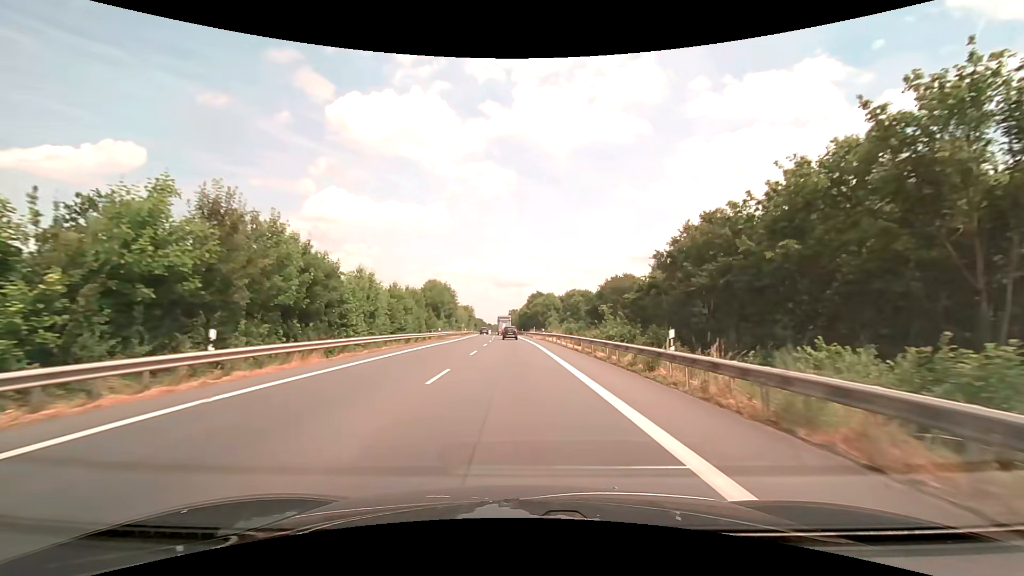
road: primary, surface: asphalt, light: Day
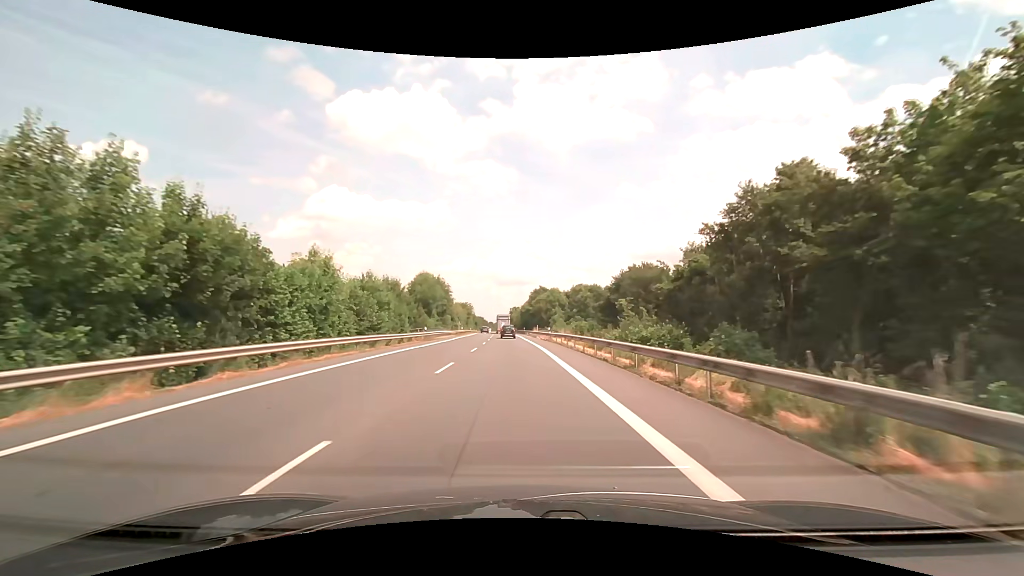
(0.0, +9.9) m; 0°
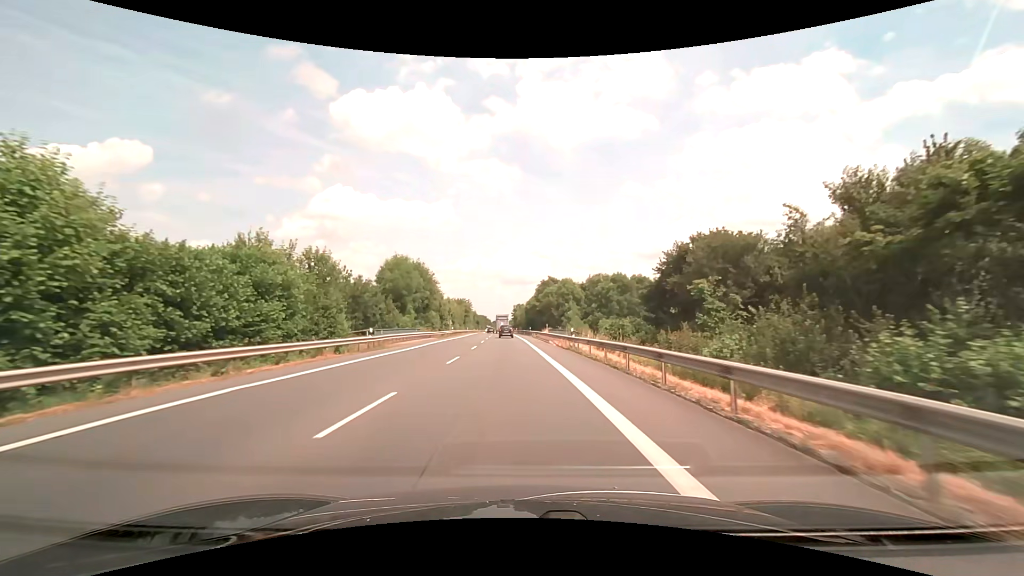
(-0.1, +19.9) m; -1°
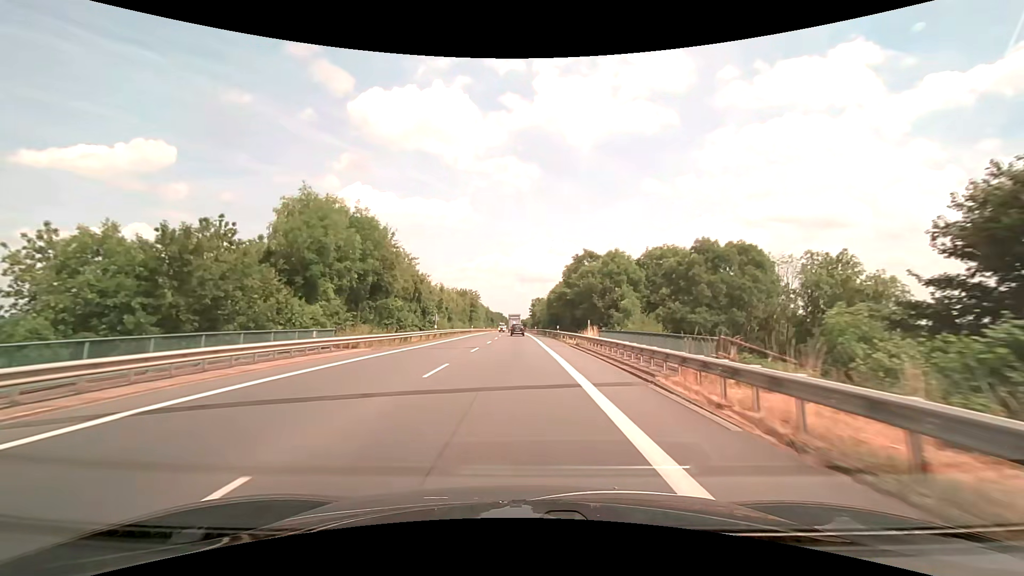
(-0.4, +29.6) m; -2°
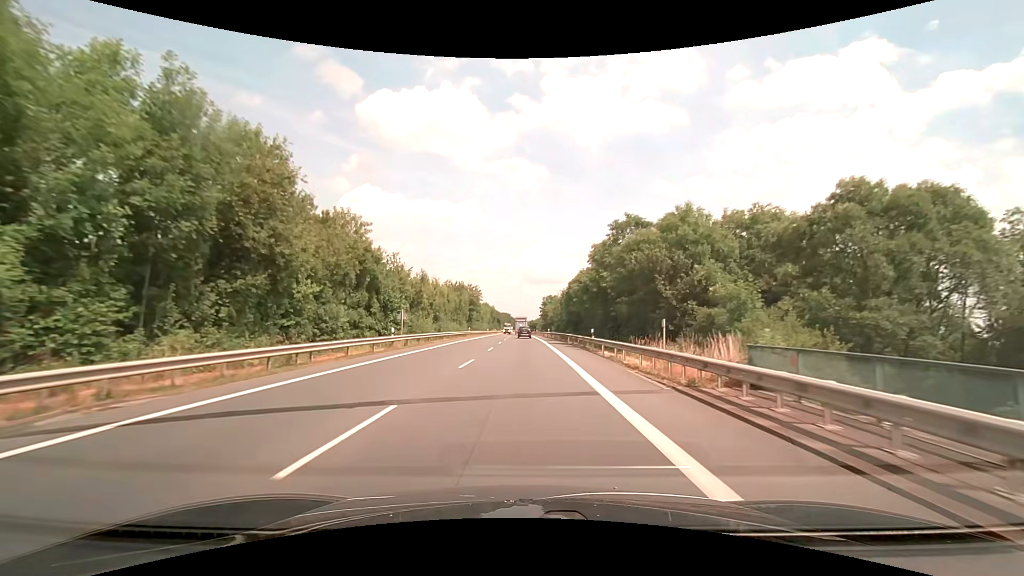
(-0.2, +20.1) m; -1°
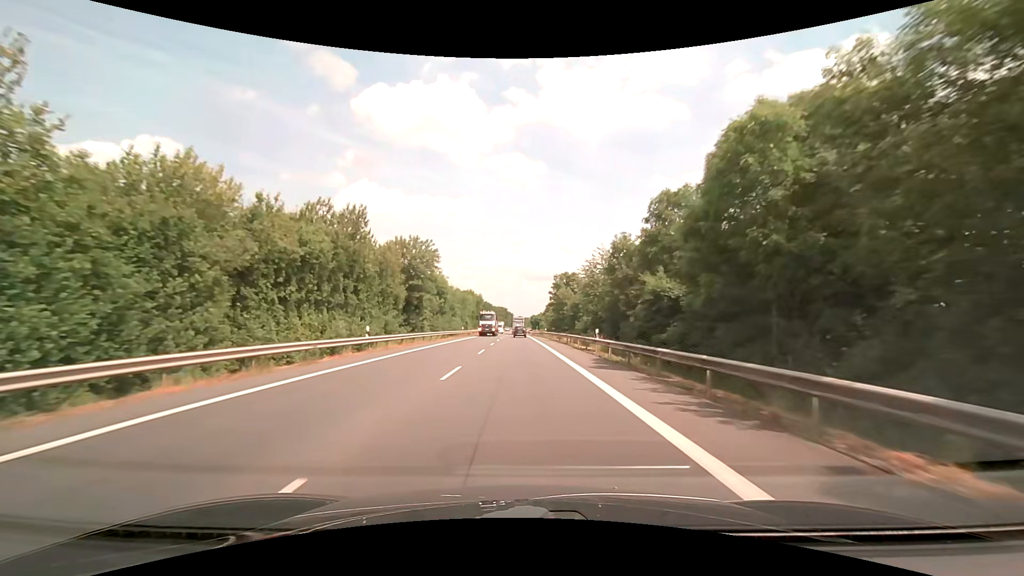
(-0.1, +52.3) m; 0°
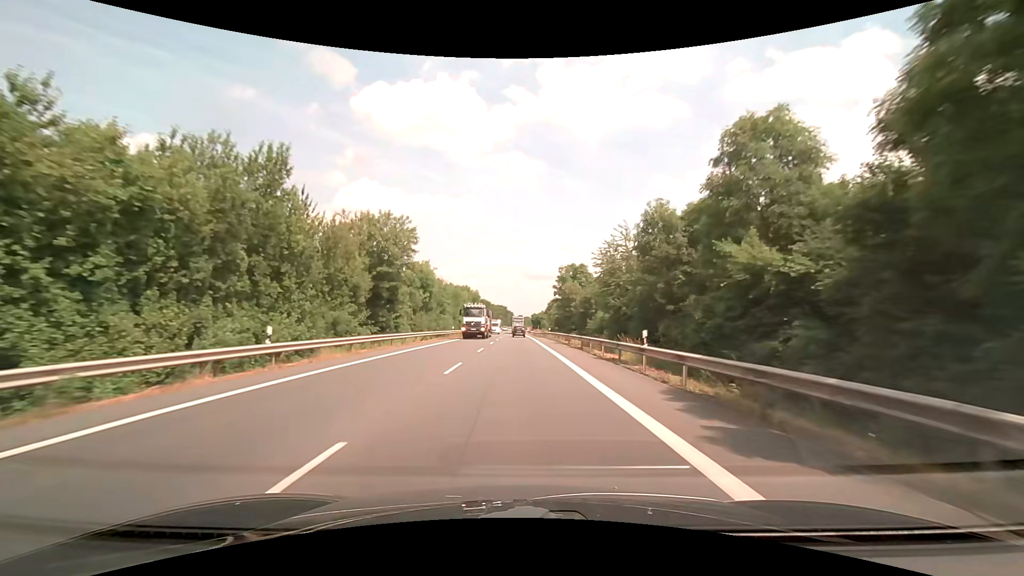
(0.0, +10.8) m; 0°
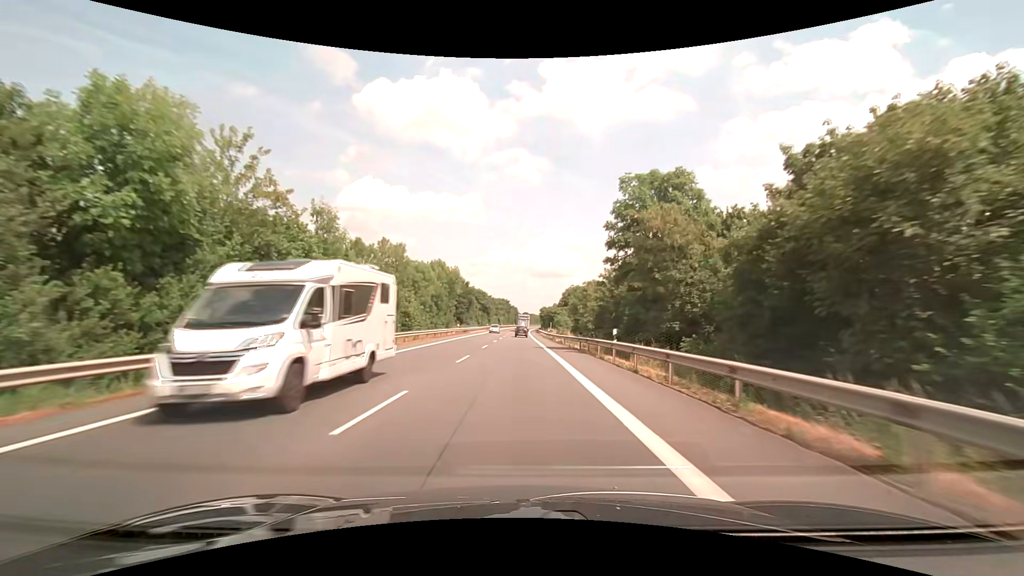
(-0.3, +43.8) m; -1°
(0, +10) (0, +20) (0, +30) (0, +40) (0, +50) (0, +60) (0, +70) (0, +80) (0, +90) (-1, +100) m
